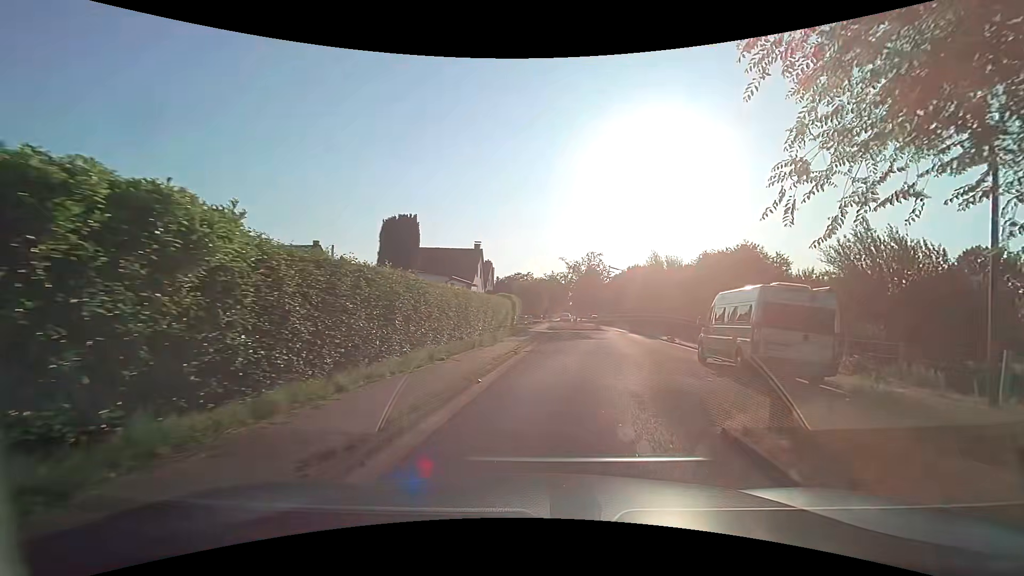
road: residential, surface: asphalt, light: Day
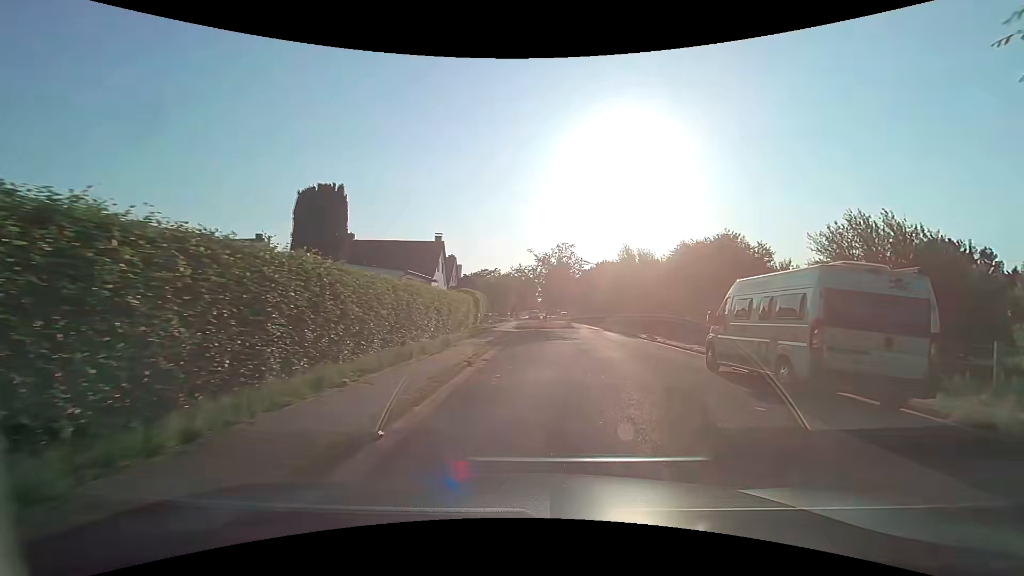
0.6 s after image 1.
(+0.2, +4.5) m; +3°
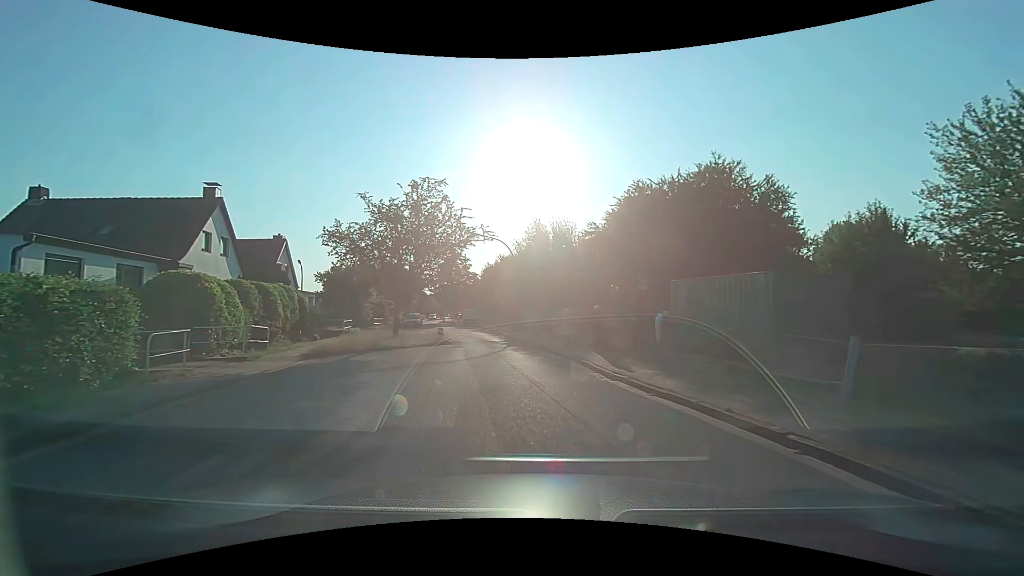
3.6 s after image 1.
(+3.1, +21.5) m; +12°
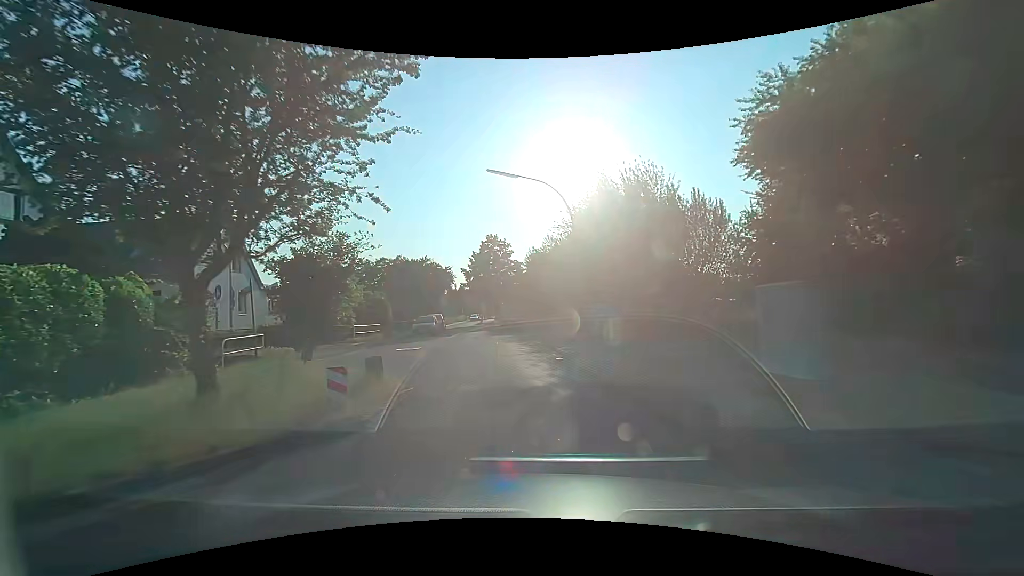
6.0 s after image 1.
(-1.0, +16.8) m; -6°
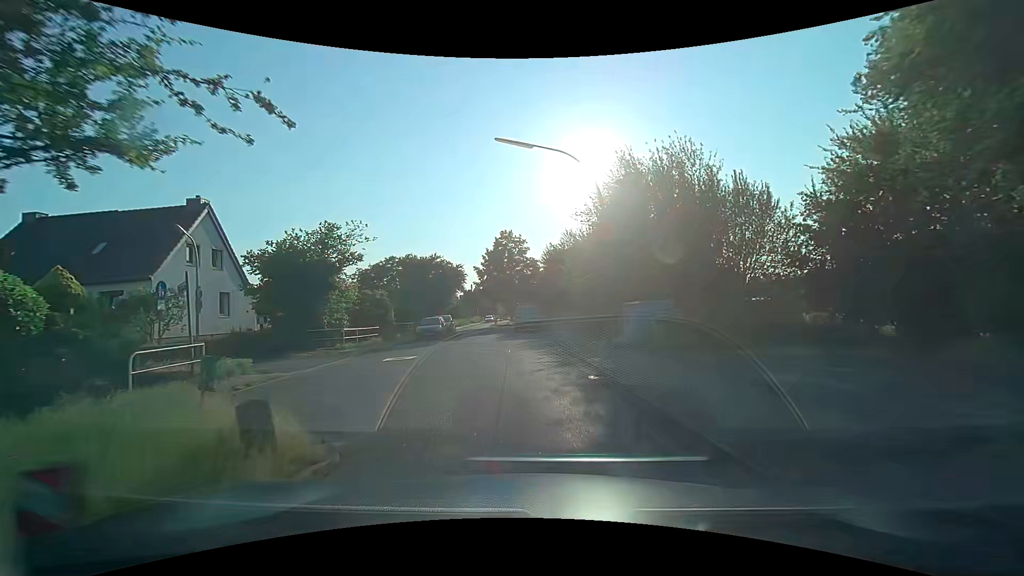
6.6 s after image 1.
(-0.1, +4.2) m; -2°
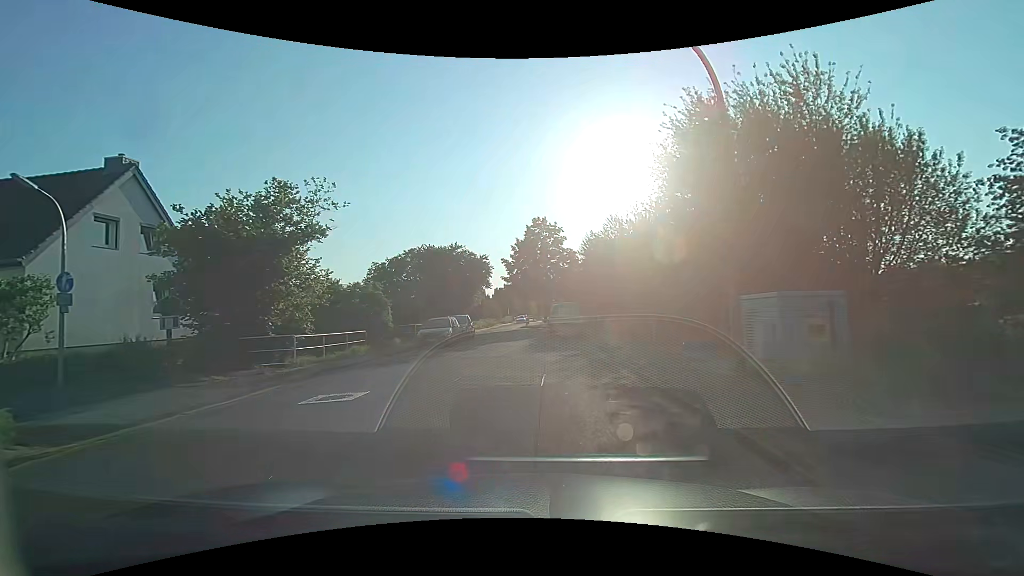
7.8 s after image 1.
(-0.2, +8.5) m; -4°
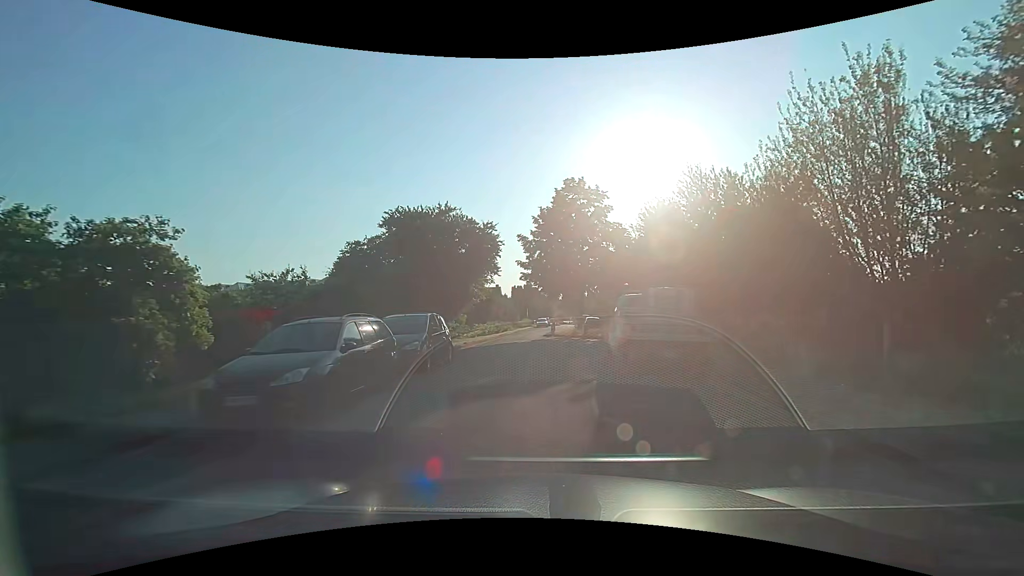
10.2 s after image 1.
(-0.5, +16.8) m; -2°
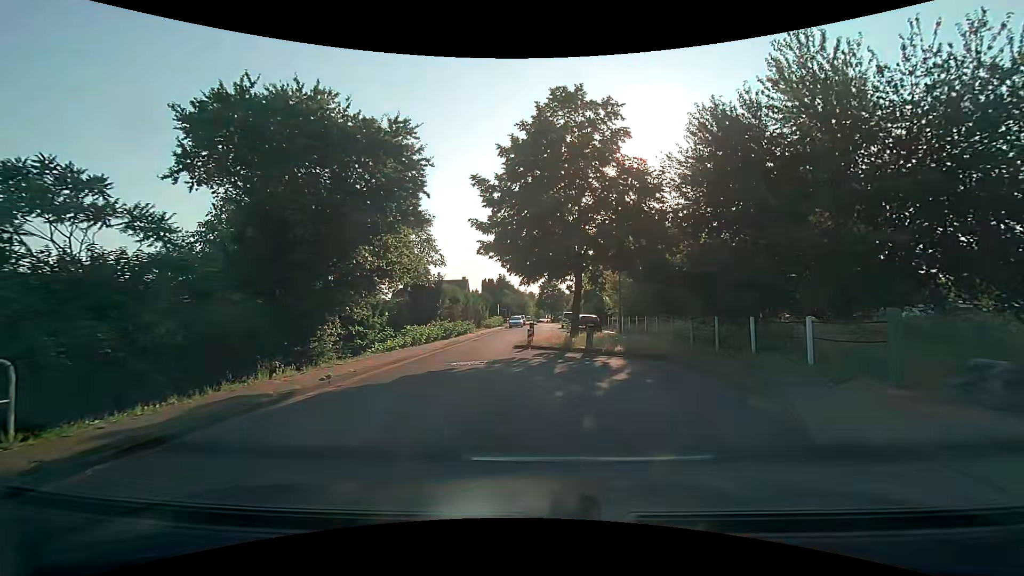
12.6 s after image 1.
(+0.5, +15.2) m; +4°
(-1, +10) (-3, +20) (-2, +30) (-1, +40) (0, +50) (0, +60) (+1, +70) (+2, +80) (+2, +90) (+2, +100) m
